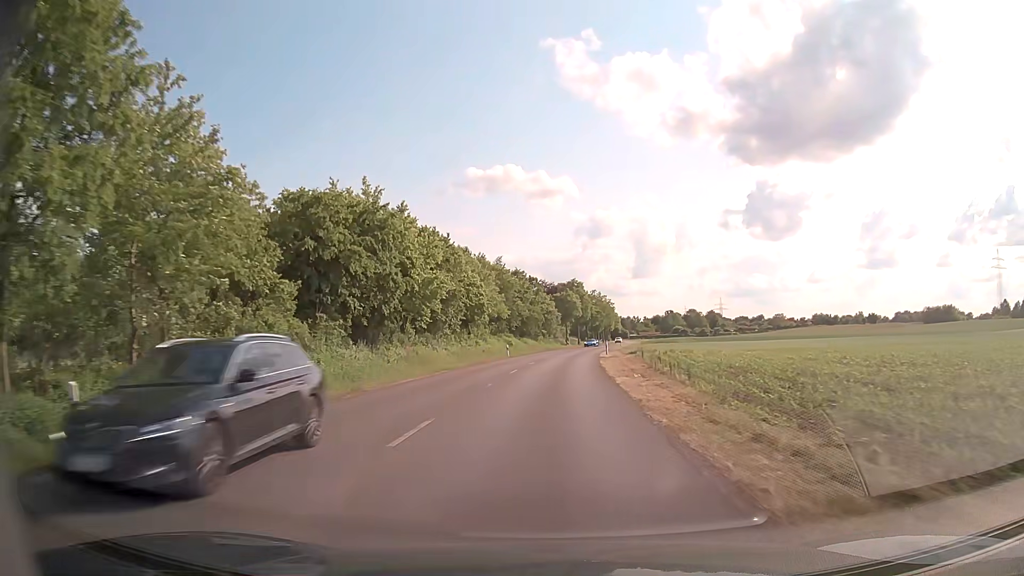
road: tertiary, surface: asphalt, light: Day
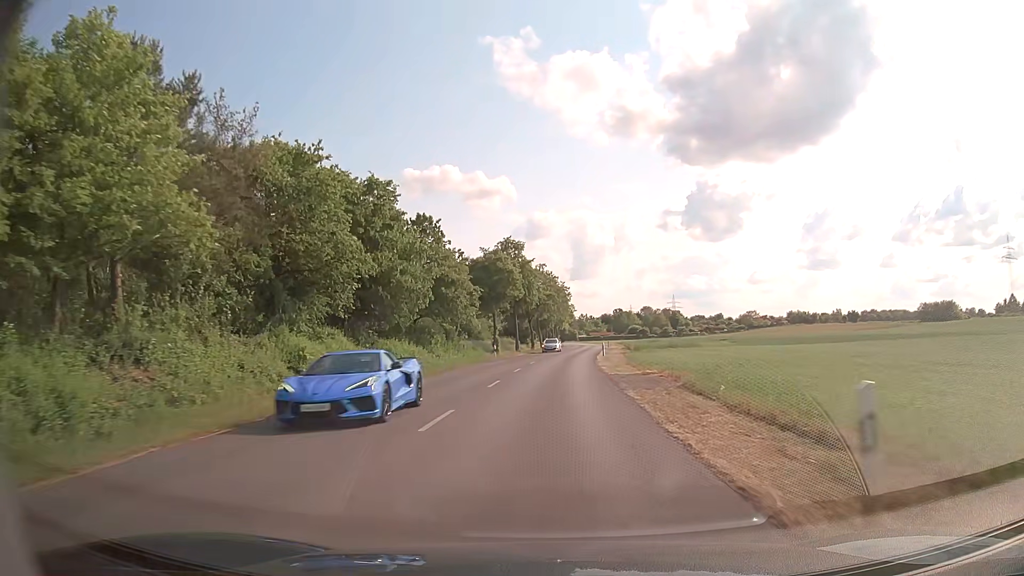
(+2.4, +52.5) m; +5°
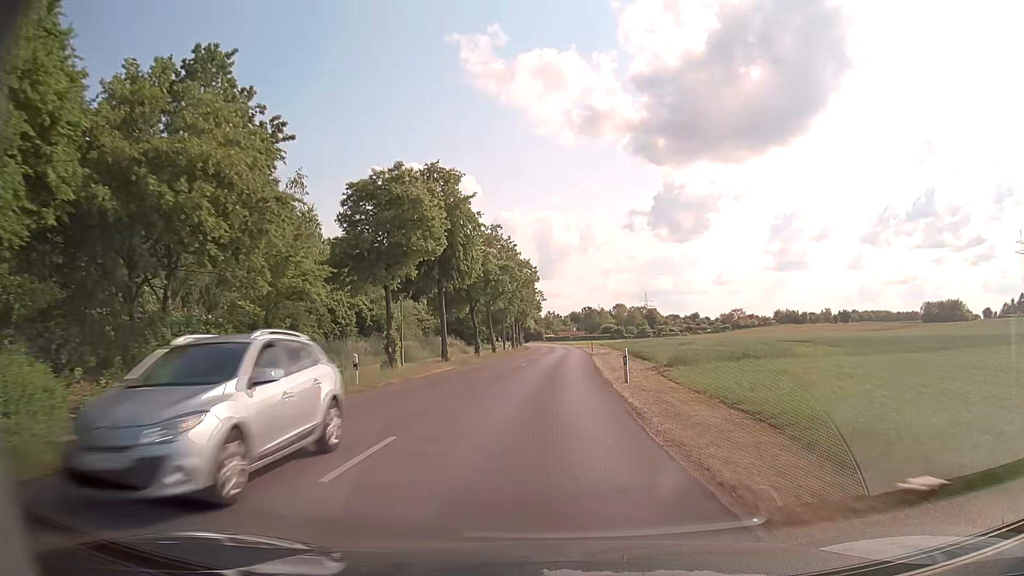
(+0.7, +31.0) m; +3°
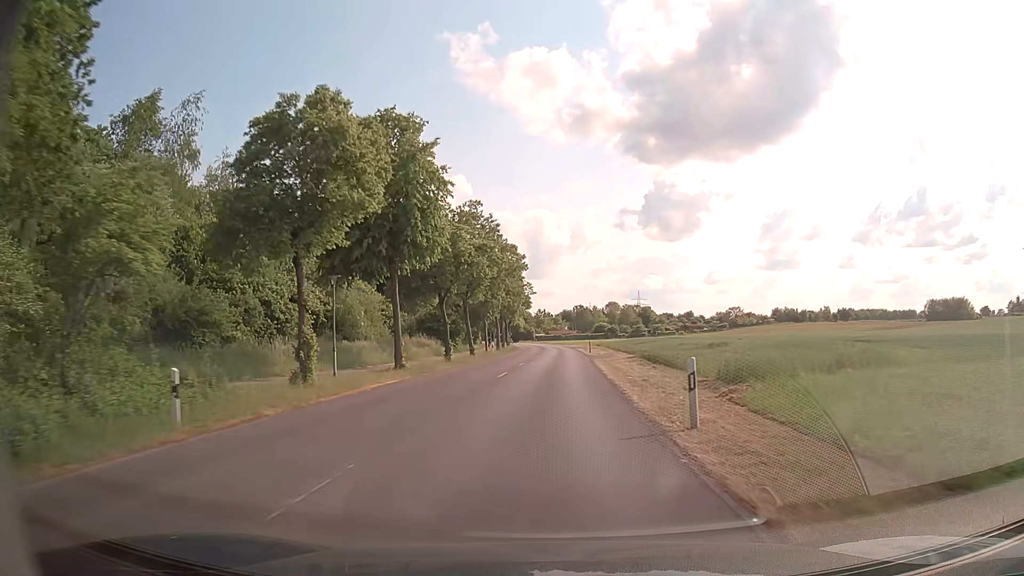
(+0.1, +10.4) m; +1°
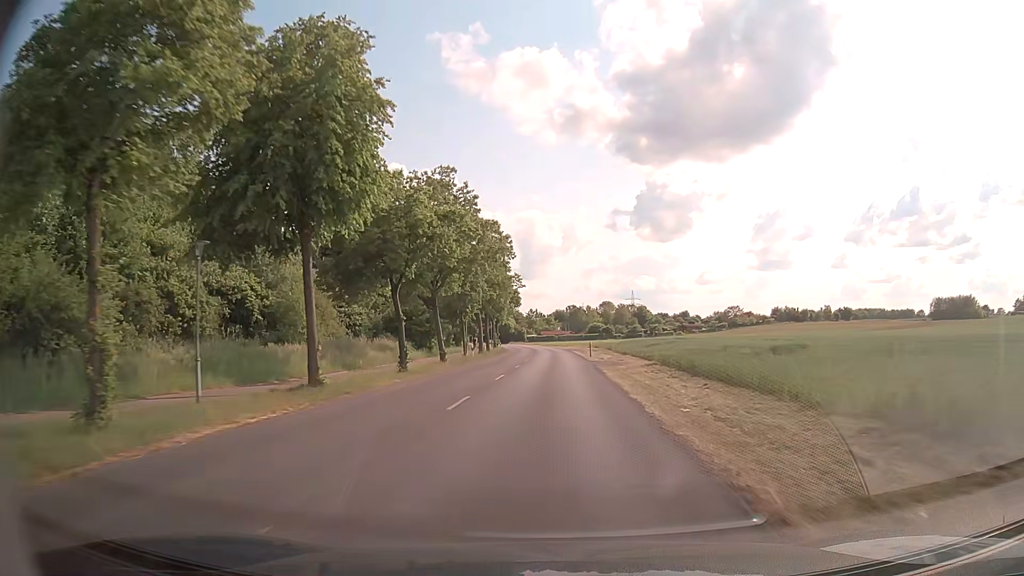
(+0.1, +10.4) m; +1°
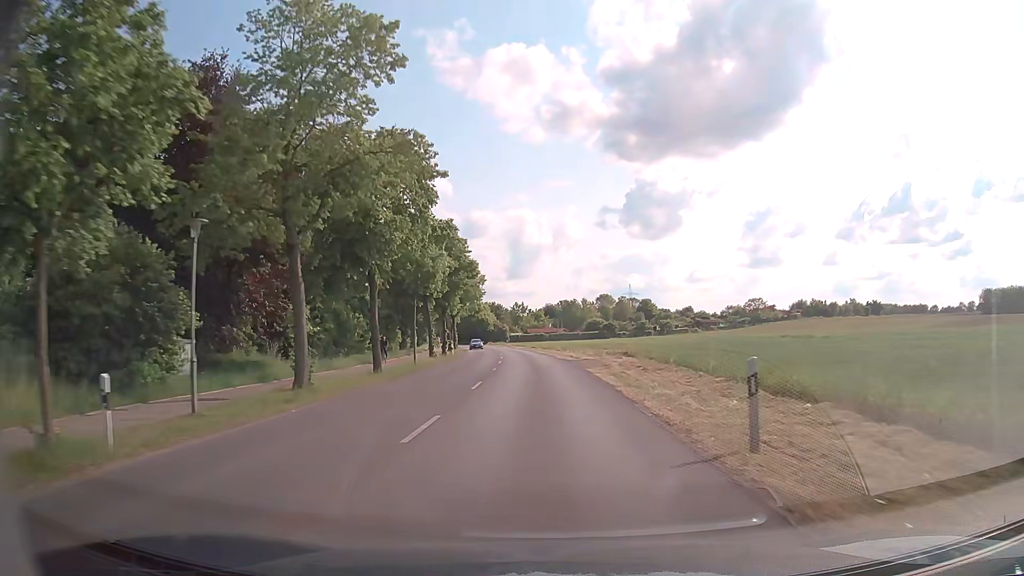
(+0.6, +40.9) m; +1°
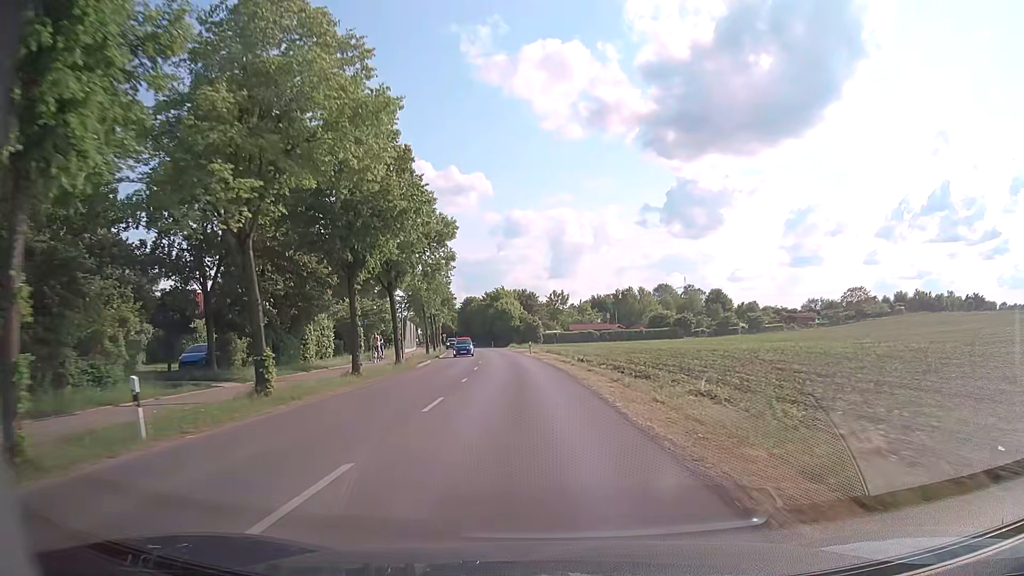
(-1.3, +50.2) m; -4°
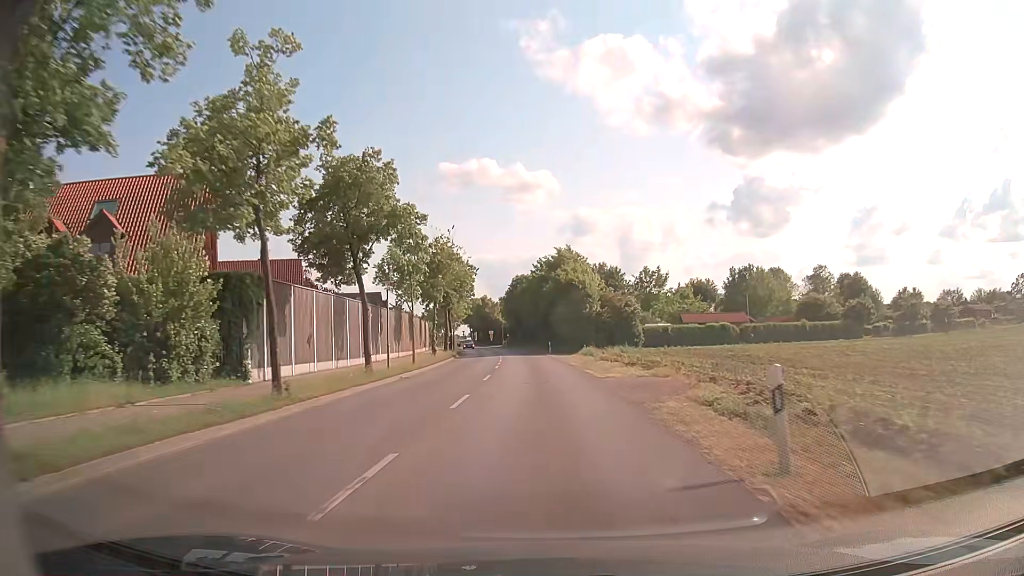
(-2.9, +50.3) m; -6°
(0, +10) (0, +20) (0, +30) (-1, +40) (-1, +50) (-2, +60) (-3, +70) (-4, +80) (-6, +90) (-7, +100) m
